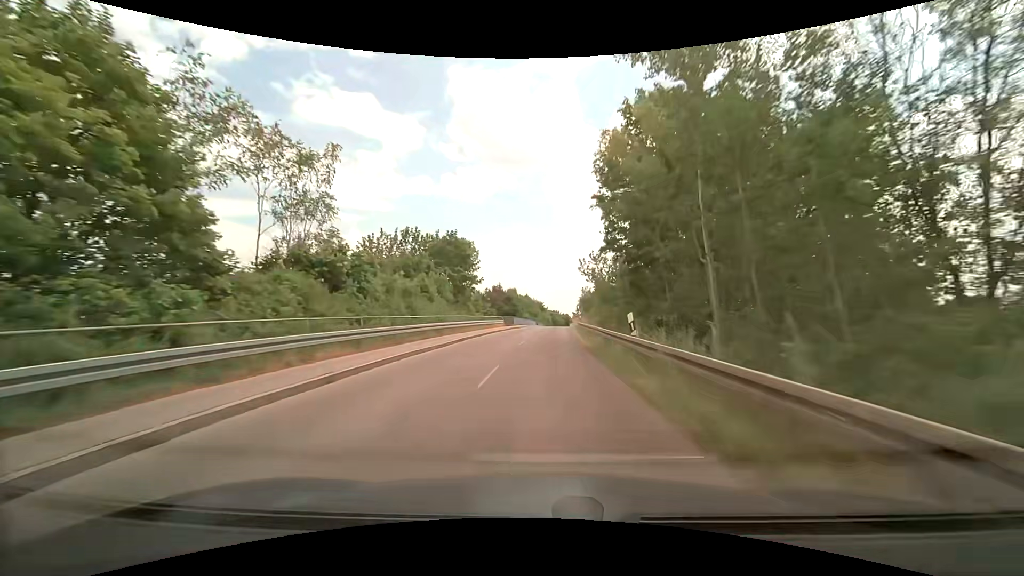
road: unclassified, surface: asphalt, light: Day
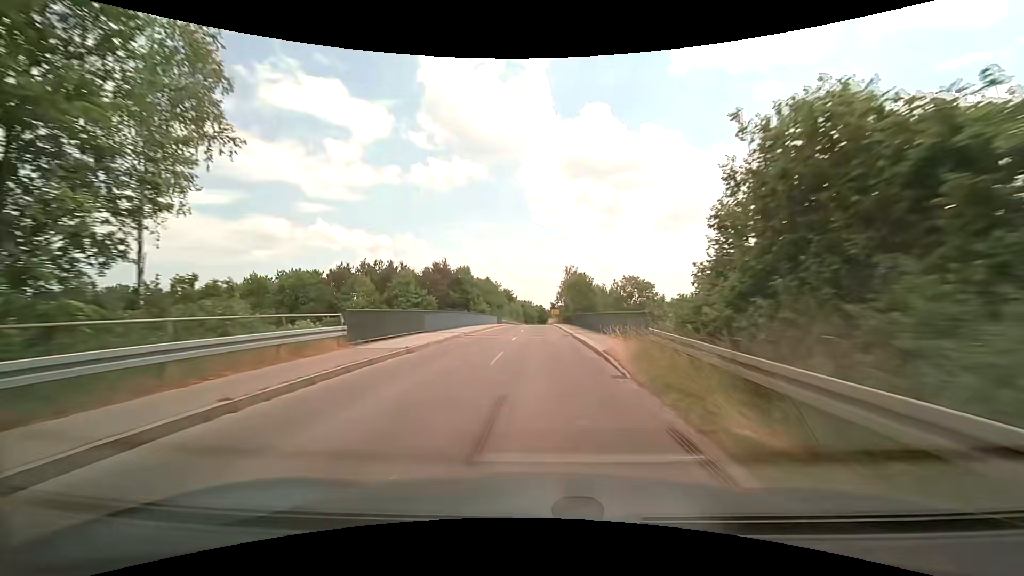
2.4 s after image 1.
(+1.5, +44.6) m; +4°
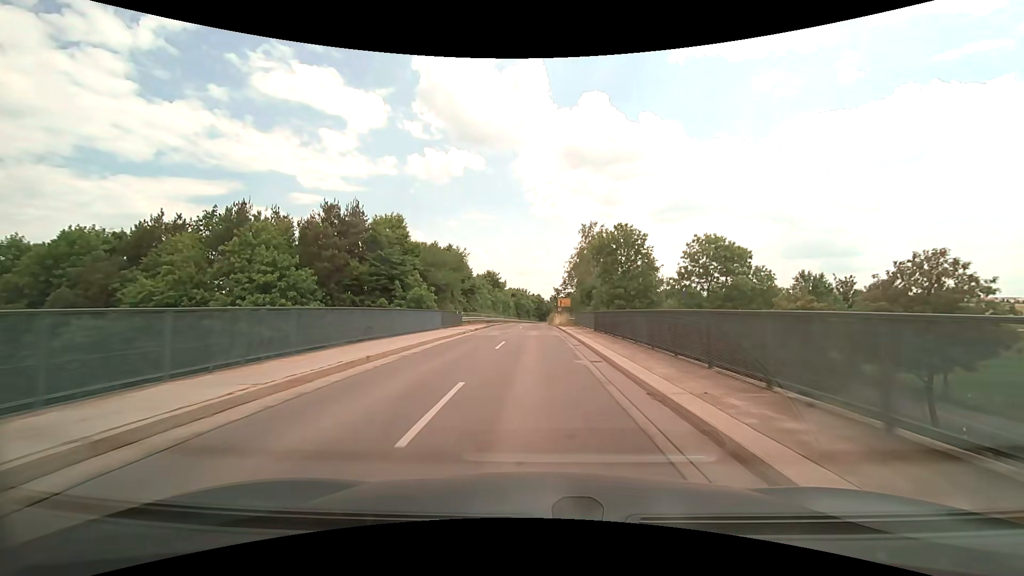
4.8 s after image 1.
(+0.1, +43.4) m; 0°
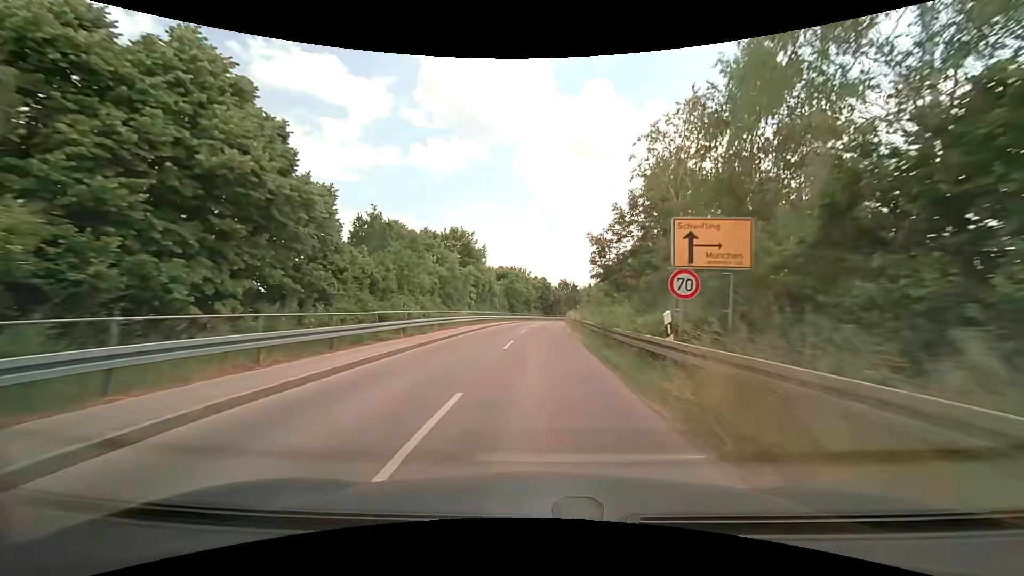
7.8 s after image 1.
(-0.1, +49.5) m; 0°
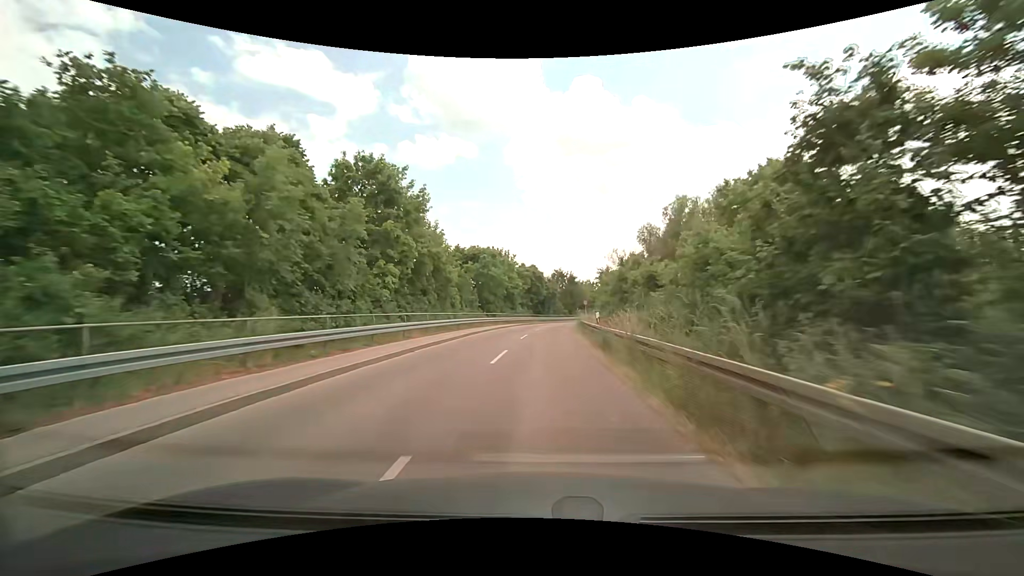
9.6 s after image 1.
(+0.1, +28.3) m; +1°
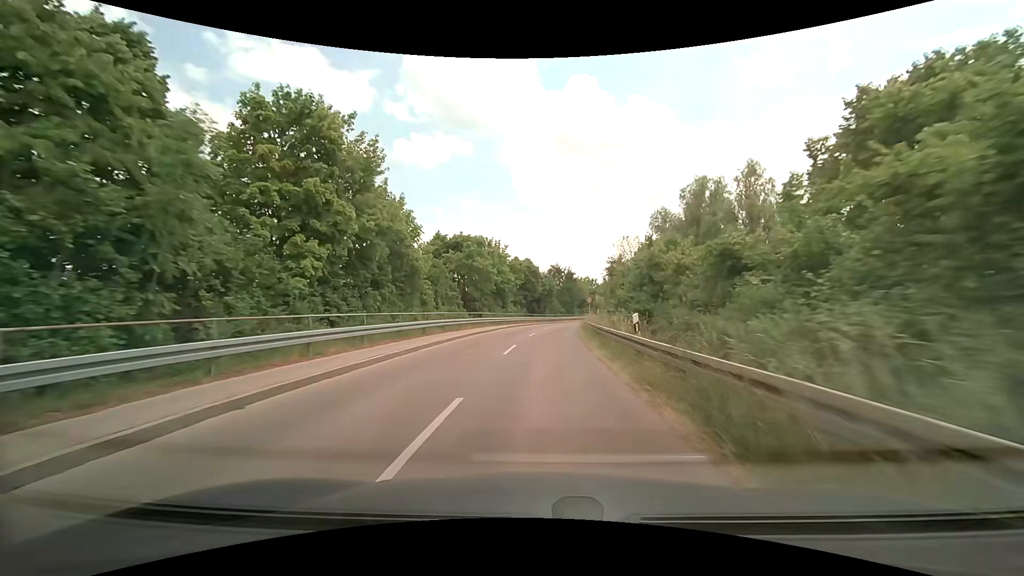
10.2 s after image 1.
(0.0, +9.1) m; 0°
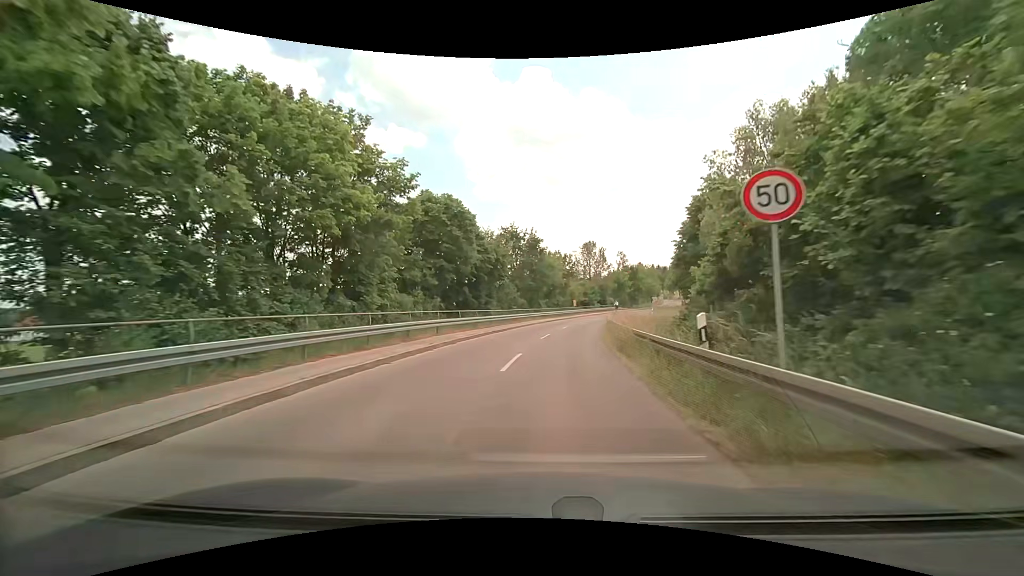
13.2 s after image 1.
(+1.8, +40.0) m; +5°
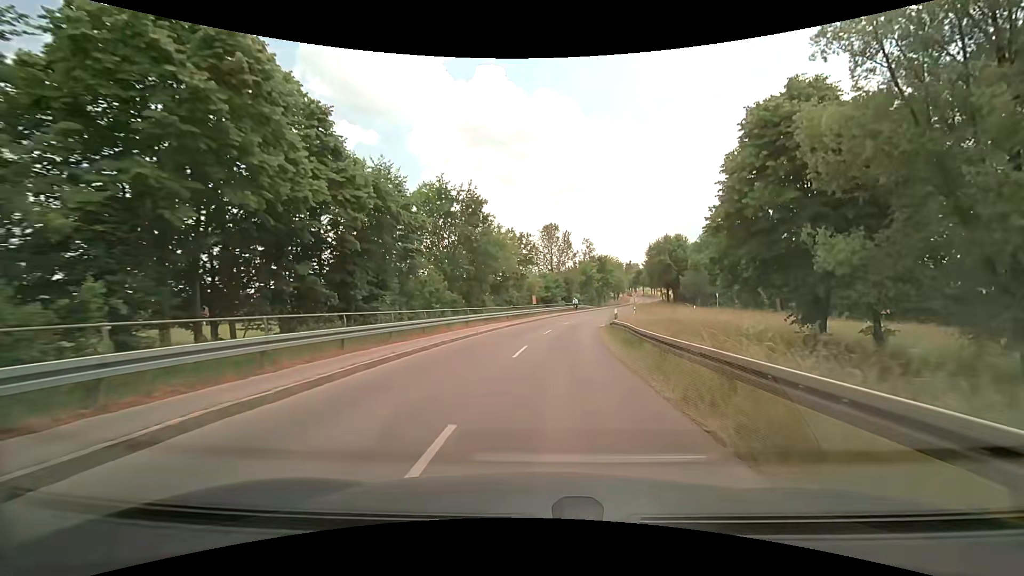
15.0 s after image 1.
(+1.0, +21.2) m; +6°
(0, +10) (+1, +20) (+2, +30) (+3, +40) (+5, +50) (+7, +59) (+9, +69) (+12, +79) (+15, +88) (+18, +98) m
